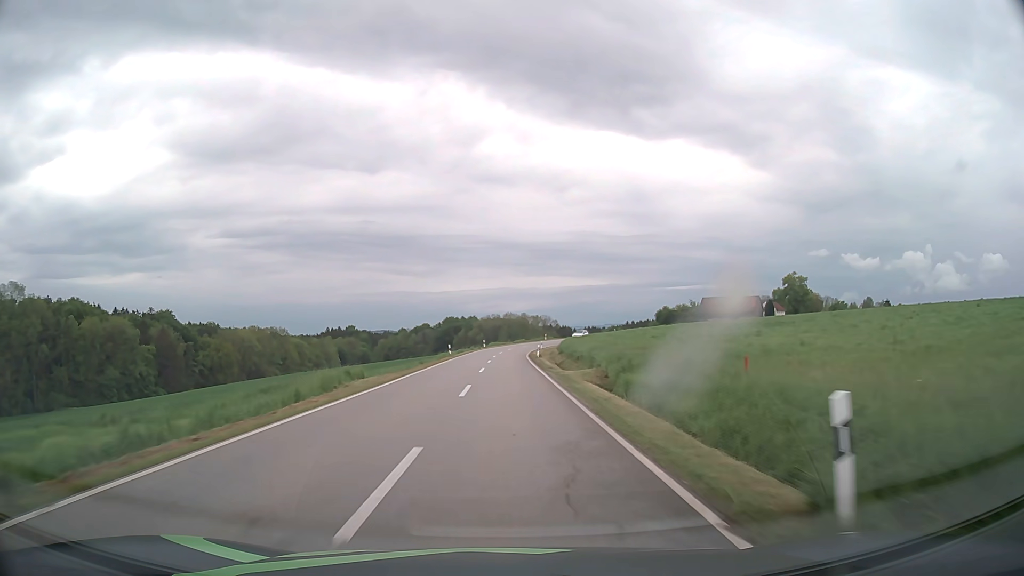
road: tertiary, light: Day
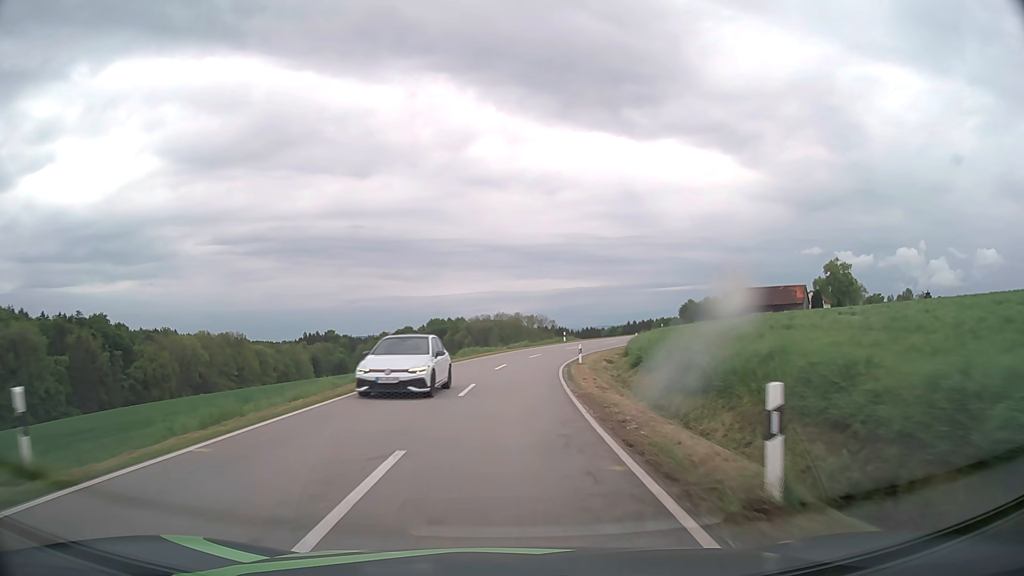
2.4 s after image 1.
(+0.1, +48.5) m; +1°
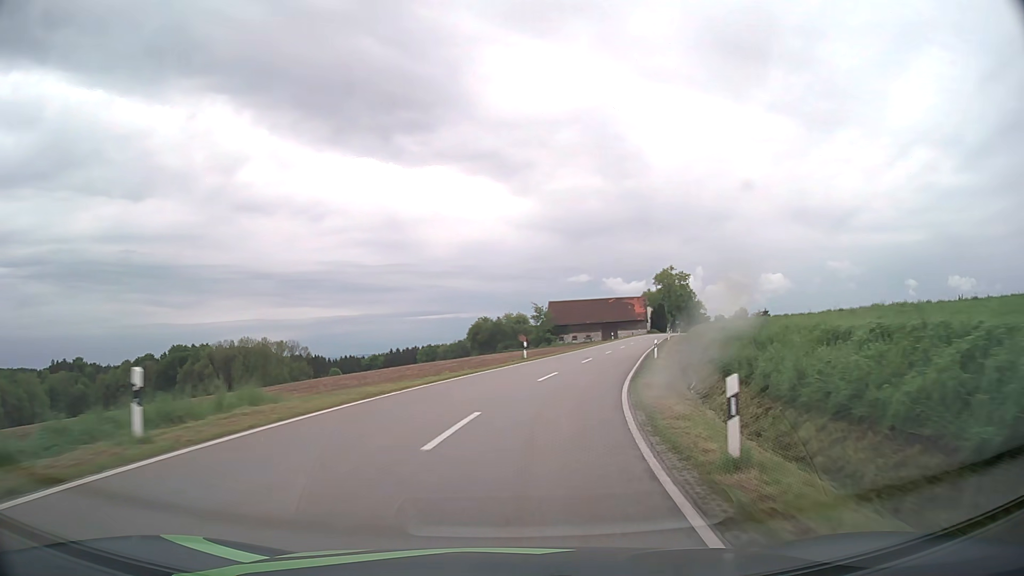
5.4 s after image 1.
(+6.4, +55.3) m; +20°
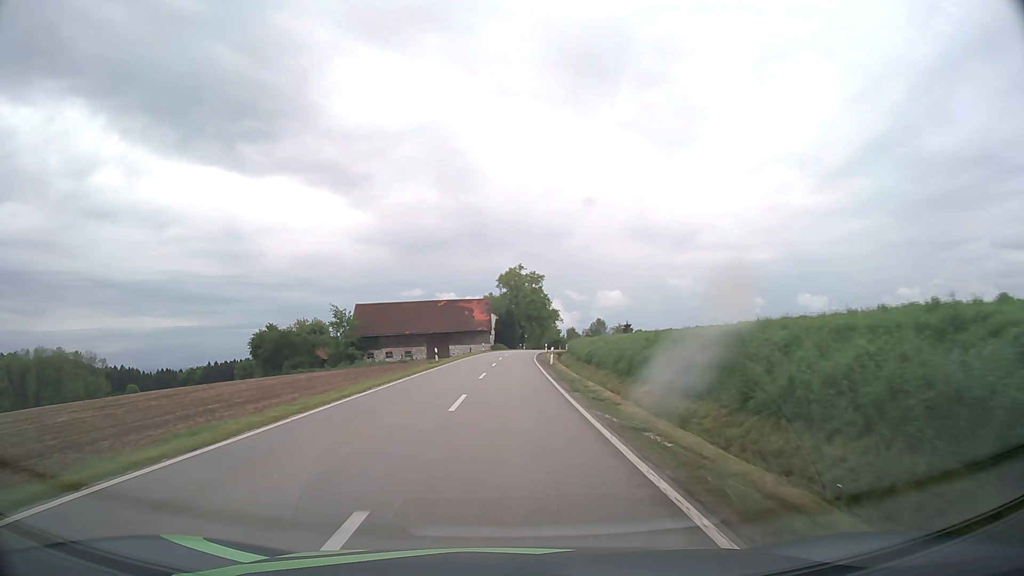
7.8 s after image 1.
(+6.8, +42.4) m; +14°
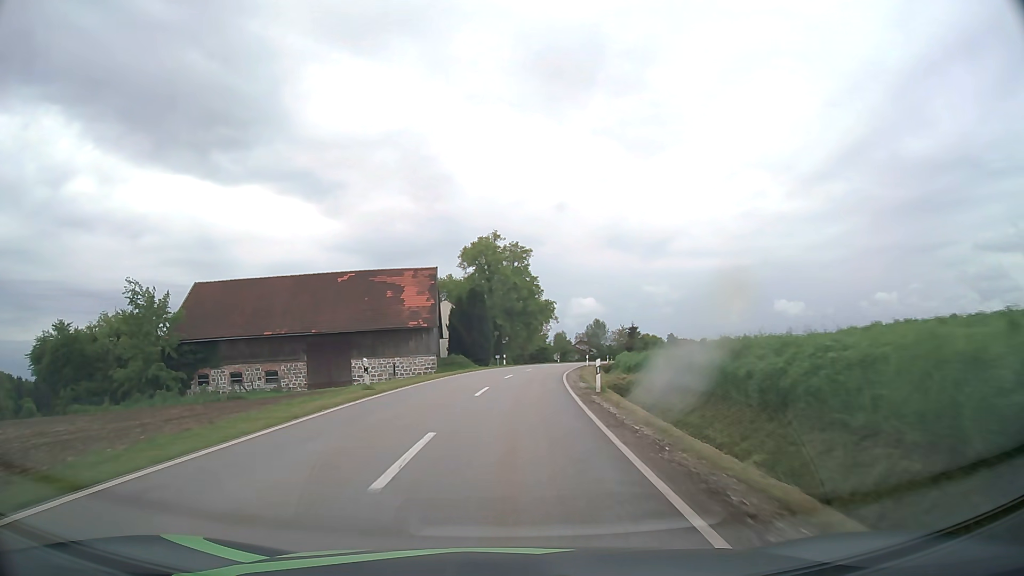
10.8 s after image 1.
(+0.7, +55.4) m; +2°
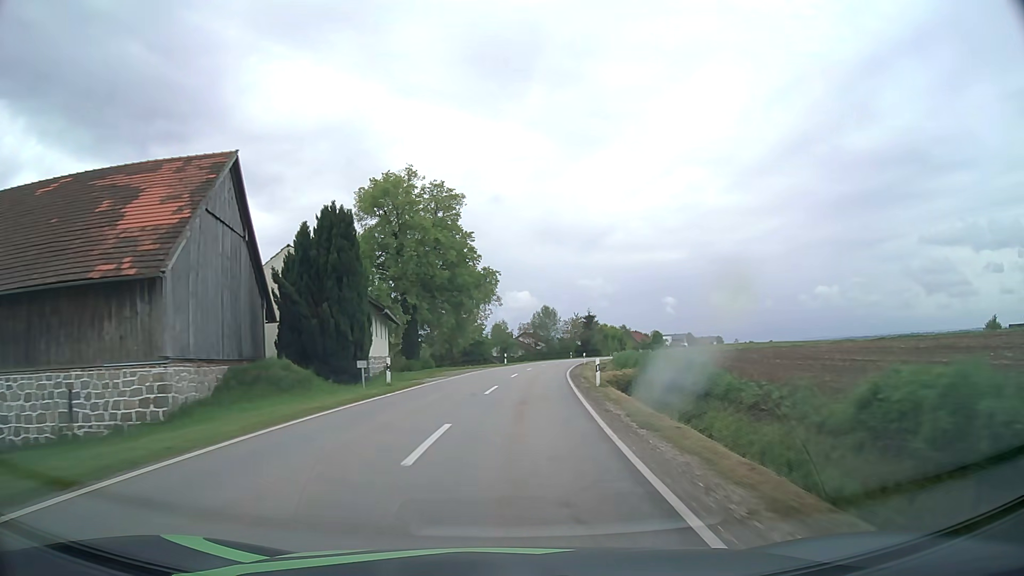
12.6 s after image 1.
(+1.4, +35.3) m; +5°
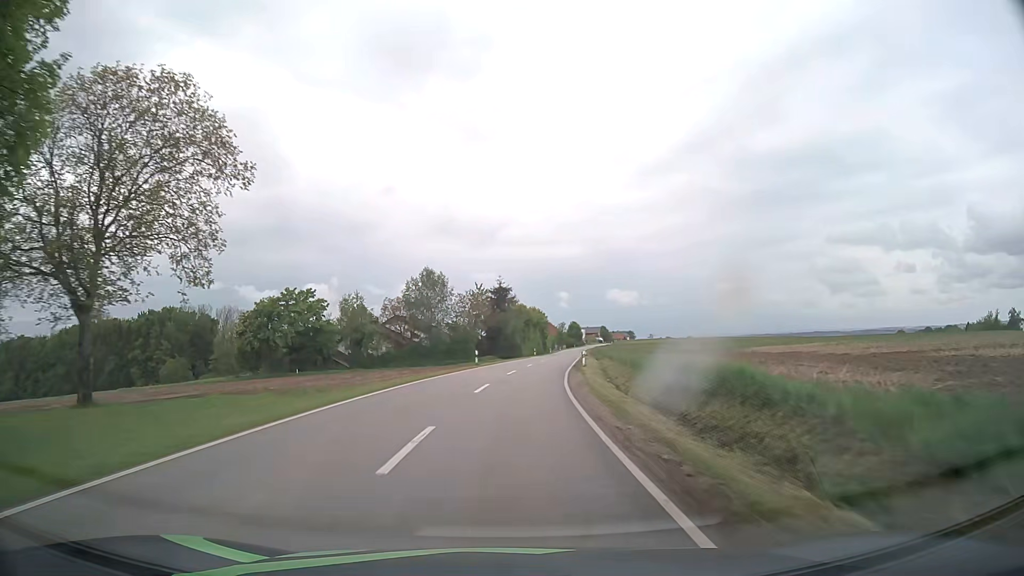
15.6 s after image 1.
(+4.9, +60.7) m; +9°
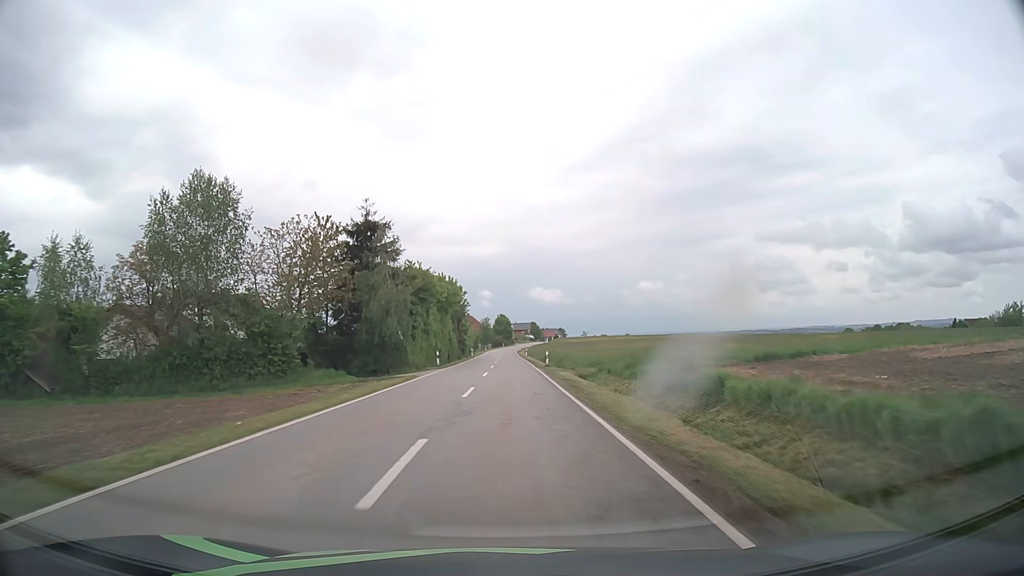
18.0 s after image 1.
(+3.1, +49.6) m; +6°
(0, +10) (0, +20) (0, +30) (0, +40) (0, +50) (0, +60) (0, +70) (0, +80) (0, +90) (0, +100) m
